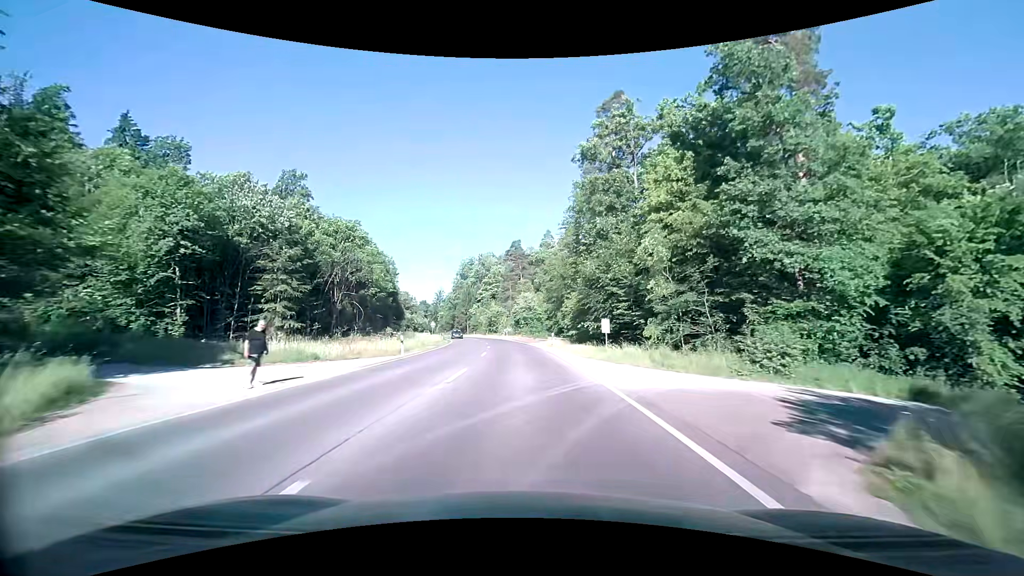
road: secondary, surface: asphalt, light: Day
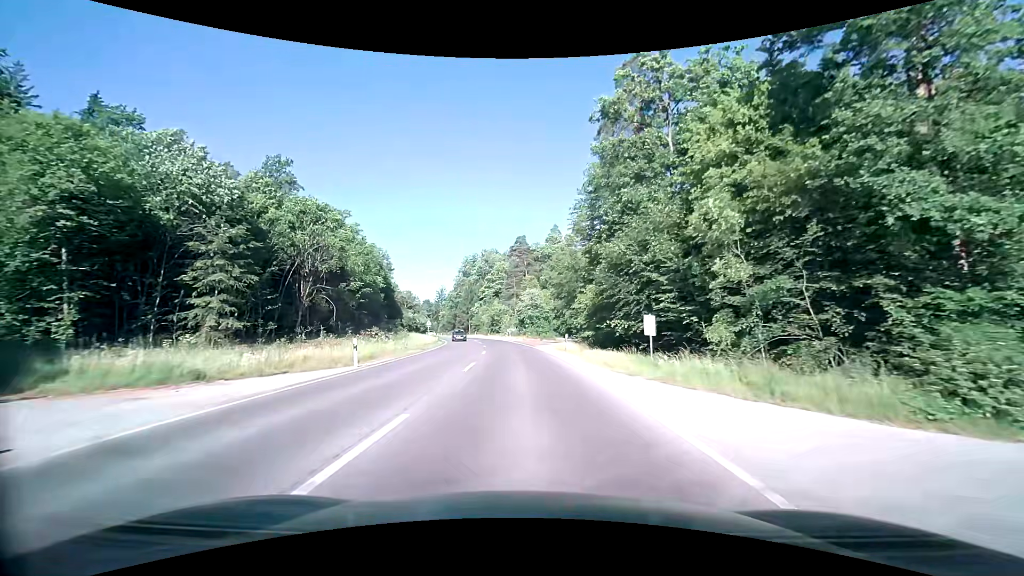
(-0.1, +8.7) m; -1°
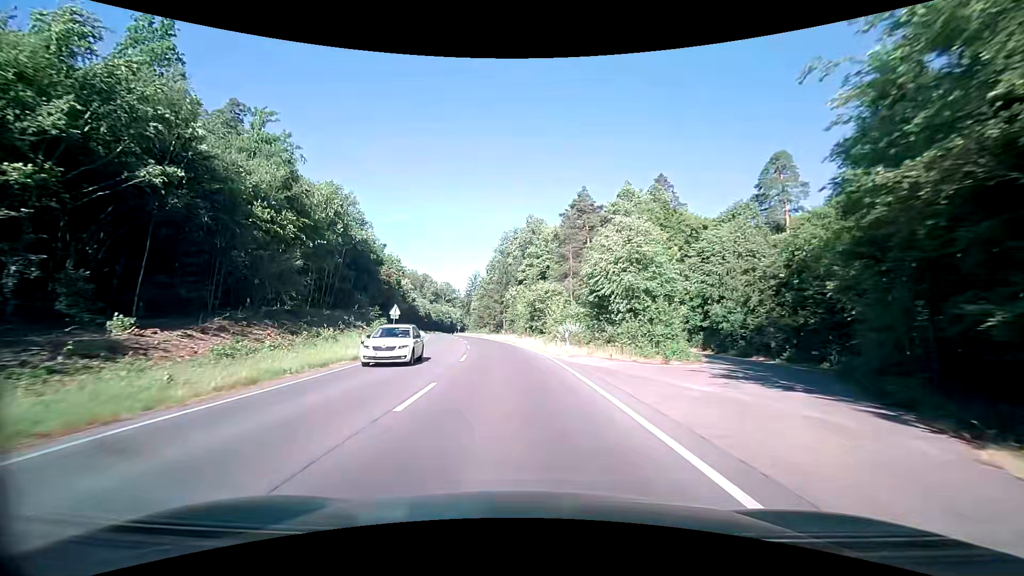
(-1.7, +44.2) m; -6°
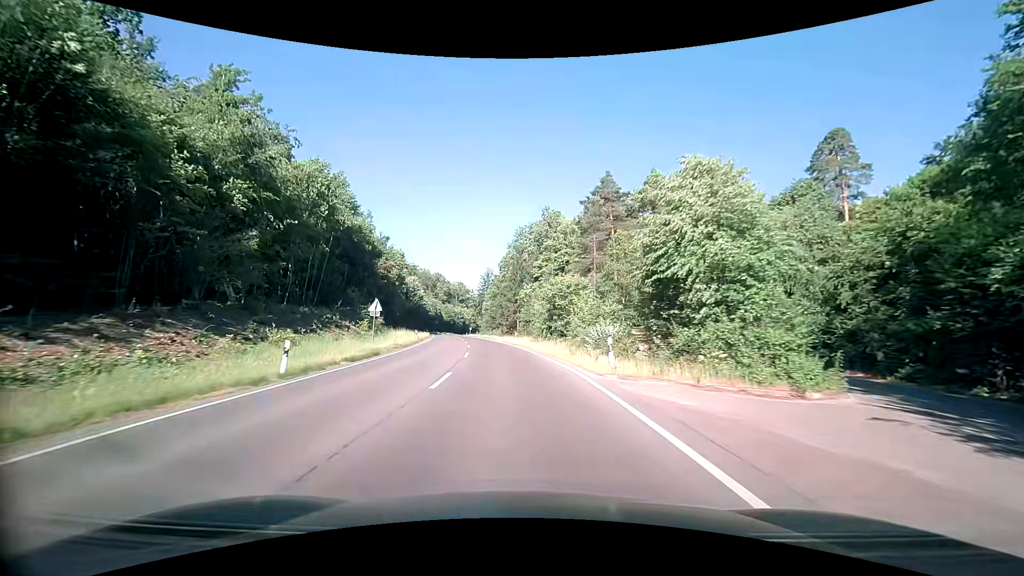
(-0.1, +9.1) m; -2°
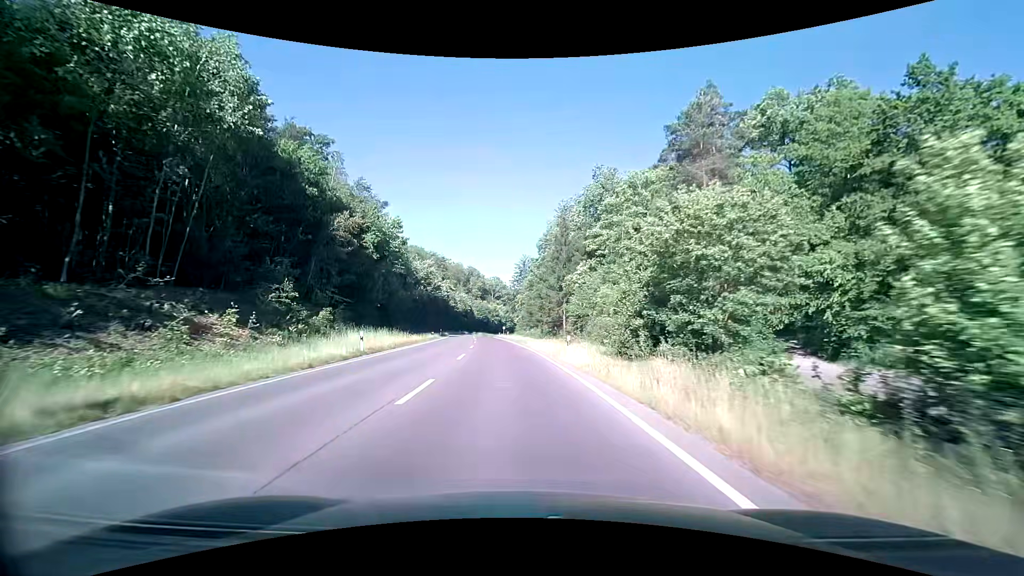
(-0.9, +26.7) m; -5°
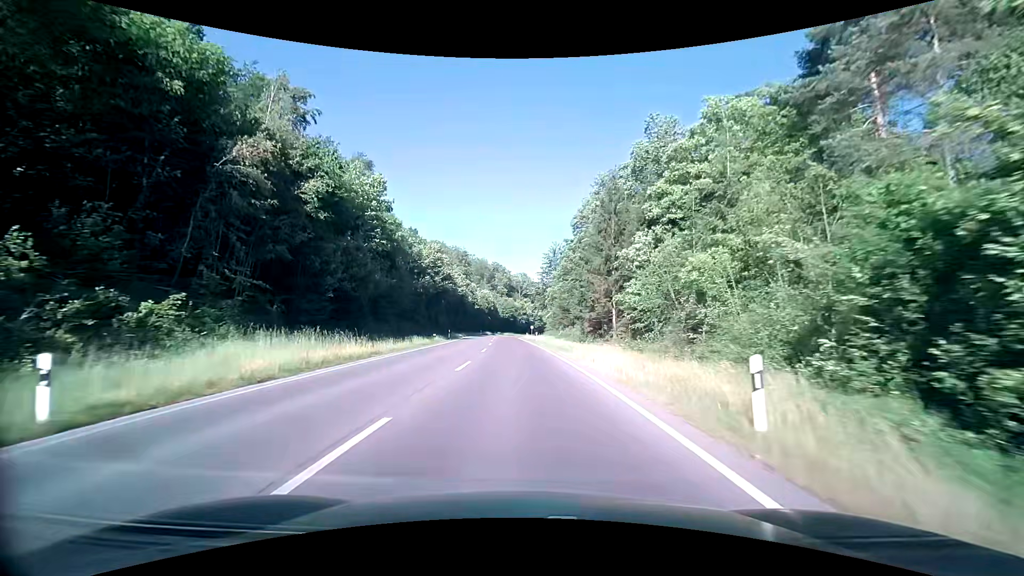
(-0.5, +17.5) m; -3°
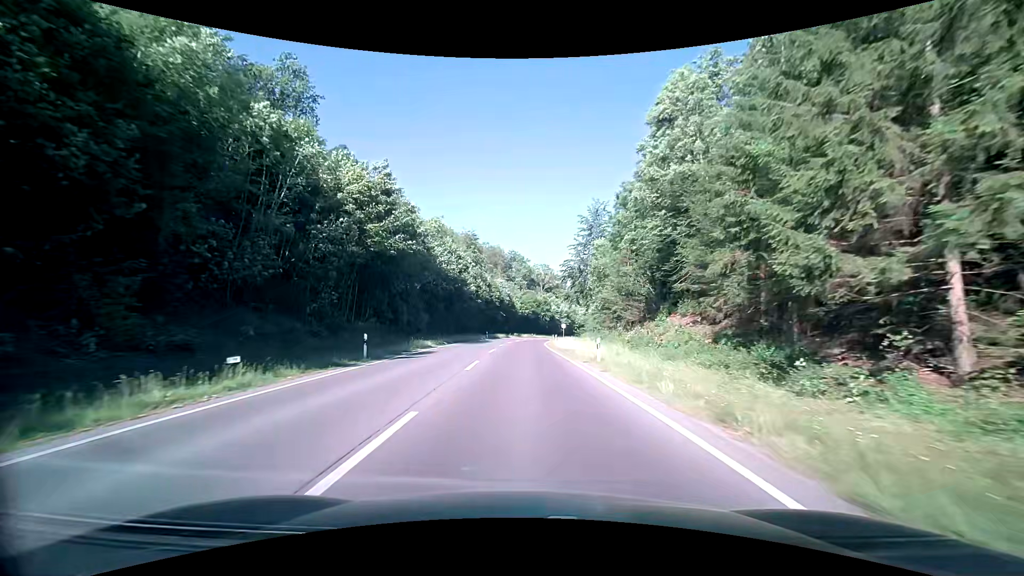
(-1.1, +35.7) m; -3°
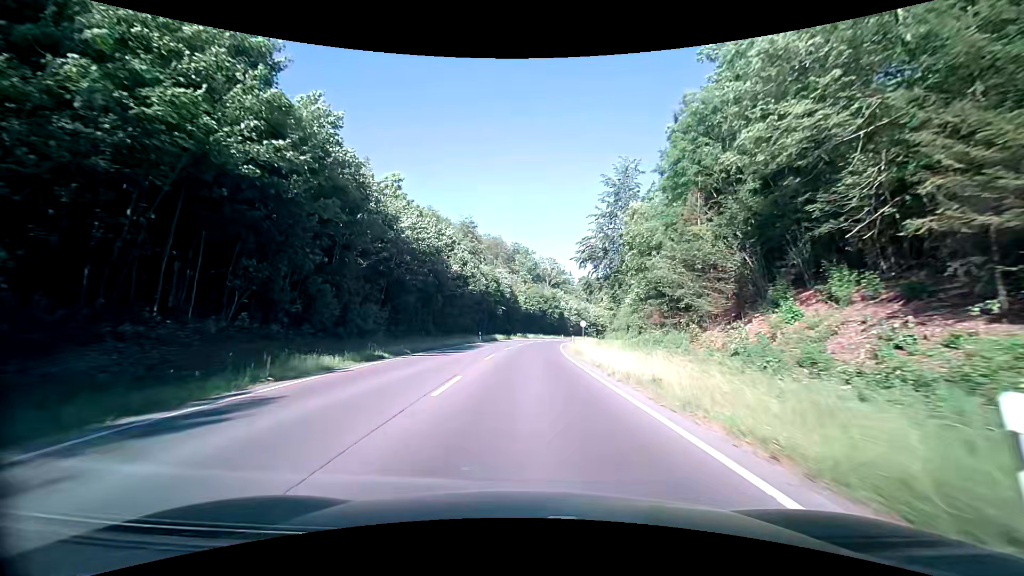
(0.0, +18.1) m; 0°
(0, +10) (0, +20) (0, +30) (+1, +40) (+2, +50) (+3, +60) (+4, +70) (+5, +80) (+7, +90) (+9, +99) m
